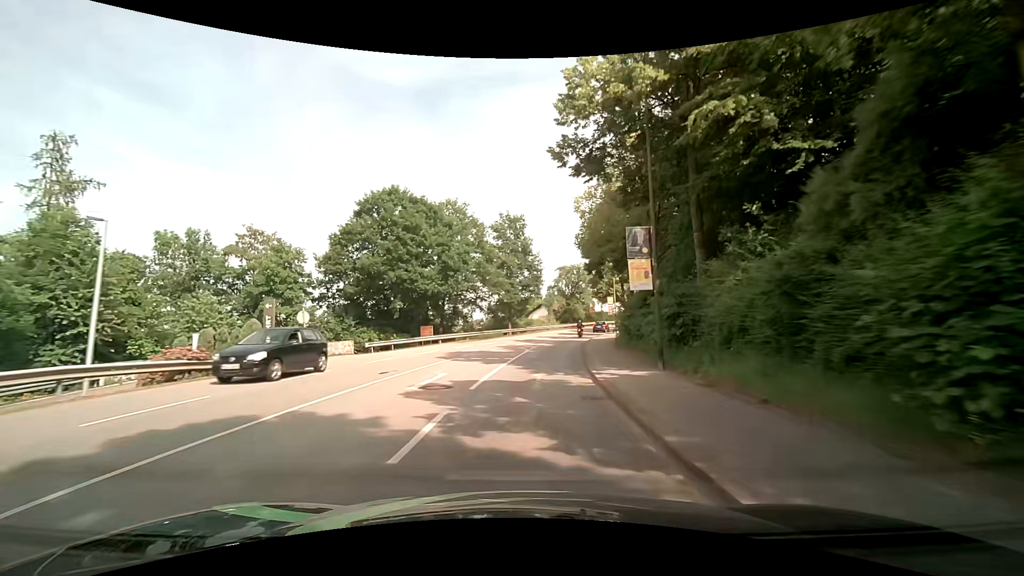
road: tertiary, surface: asphalt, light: Day
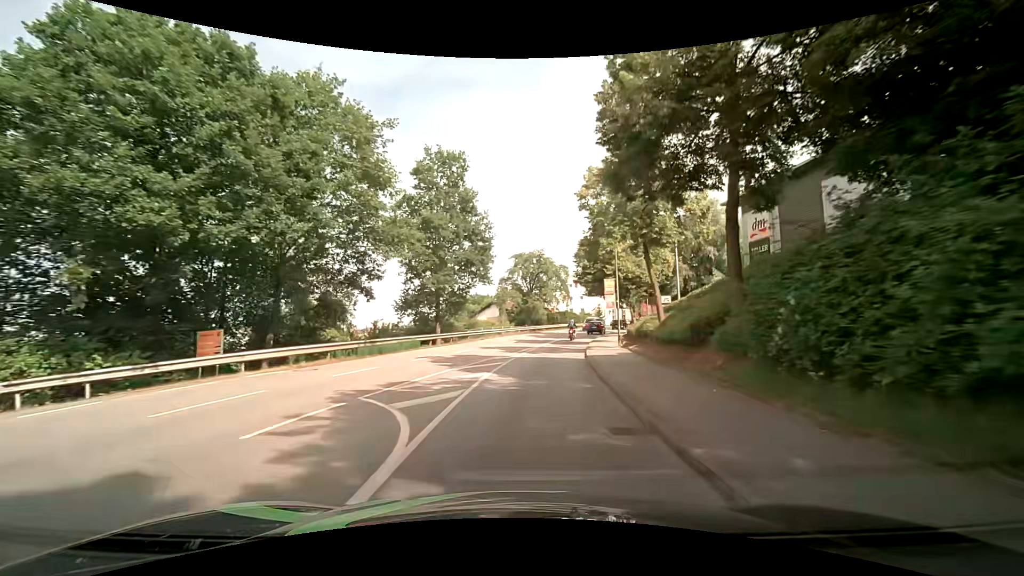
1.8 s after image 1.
(+0.7, +22.7) m; +4°
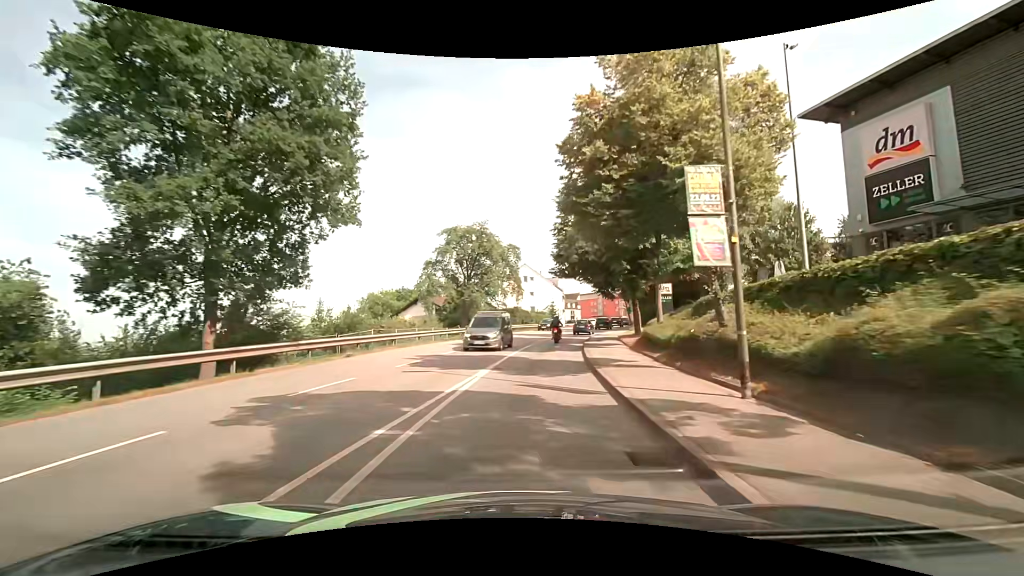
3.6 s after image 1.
(+1.4, +21.5) m; +7°
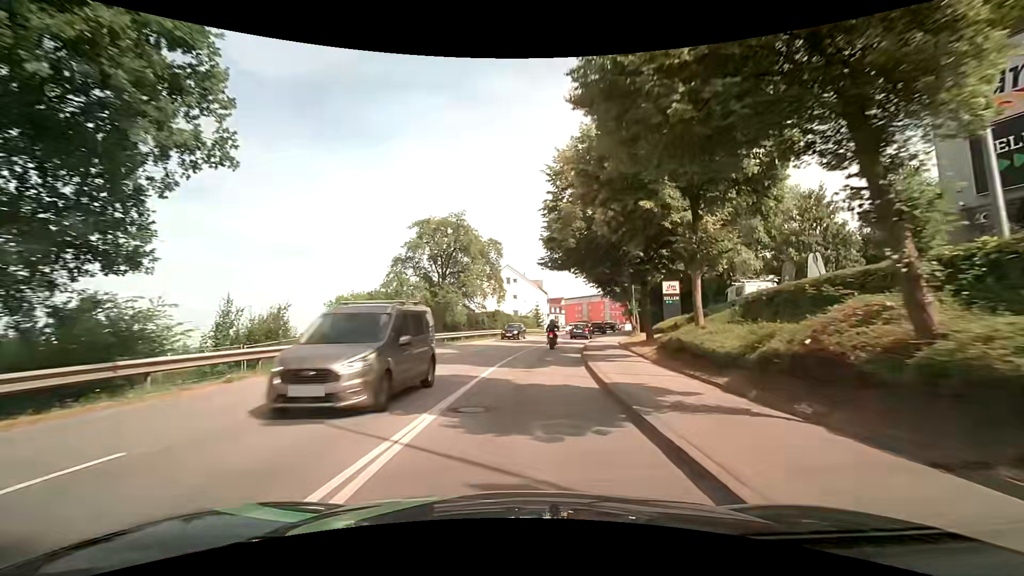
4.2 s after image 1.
(+0.1, +6.7) m; +2°
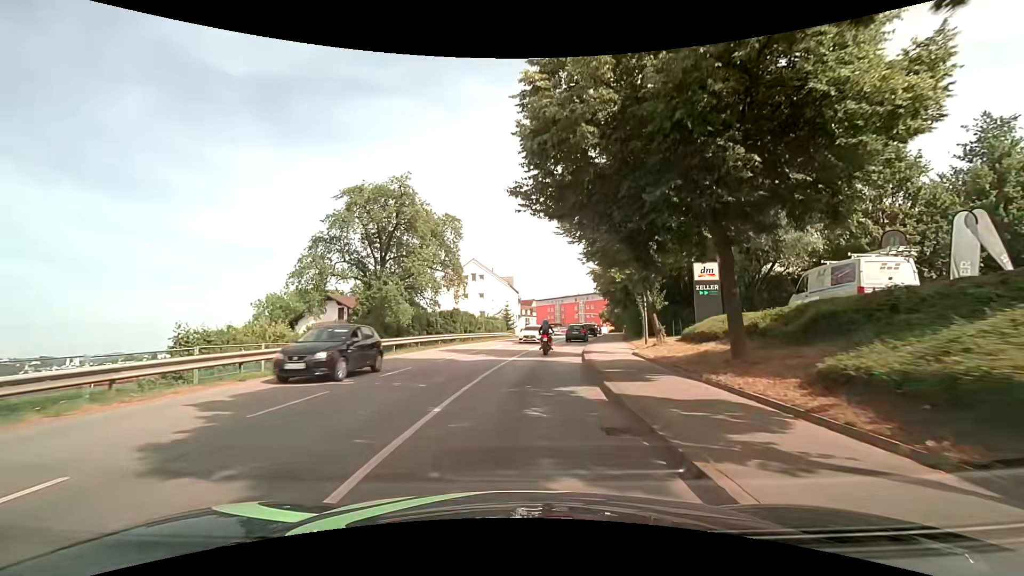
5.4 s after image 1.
(+0.4, +12.4) m; +4°
(0, +10) (+1, +20) (+2, +30) (+3, +40) (+5, +50) (+7, +59) (+9, +69) (+11, +79) (+13, +89) (+14, +99) m
